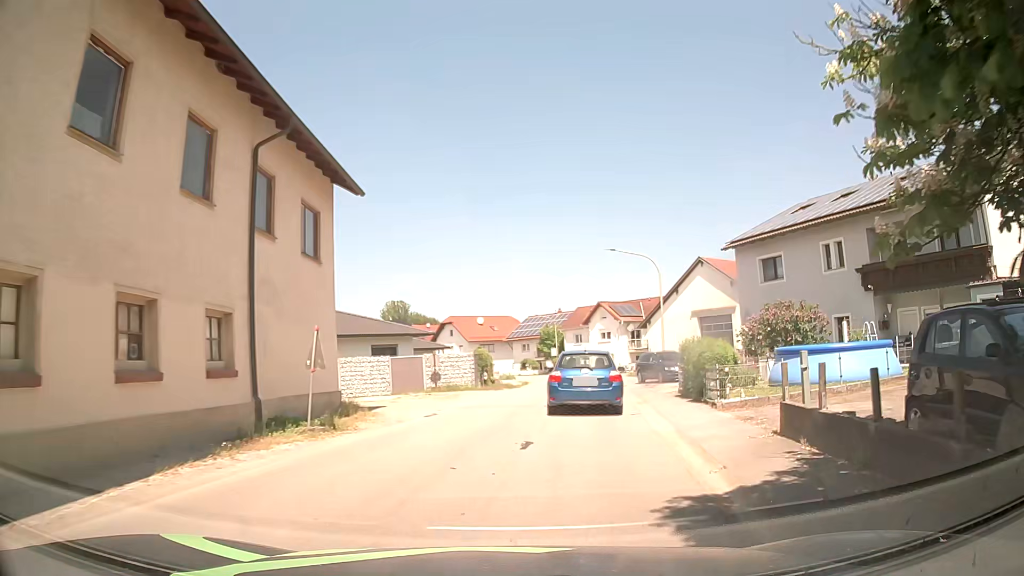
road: tertiary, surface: asphalt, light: Day
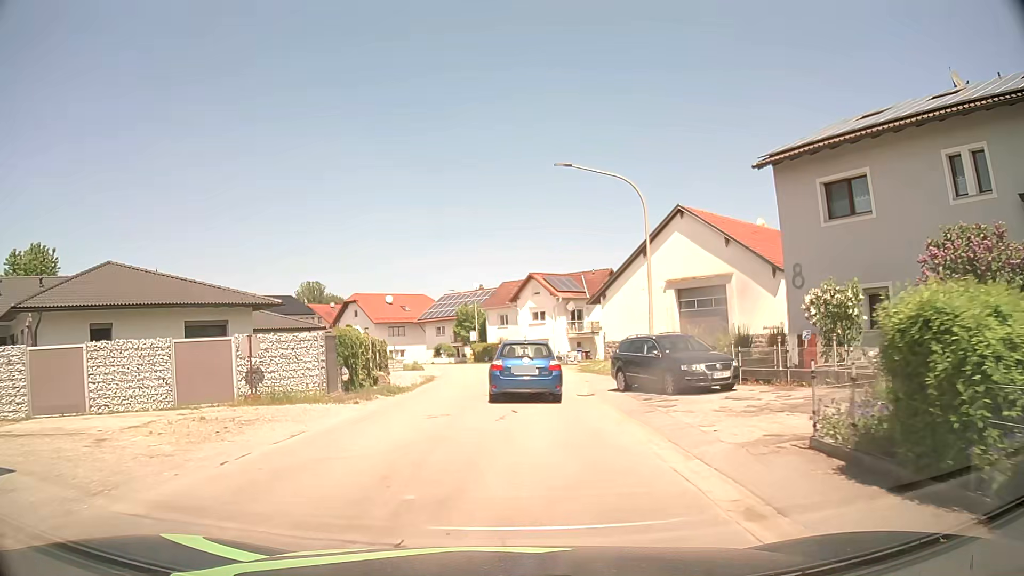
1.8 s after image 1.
(+1.4, +15.1) m; +8°
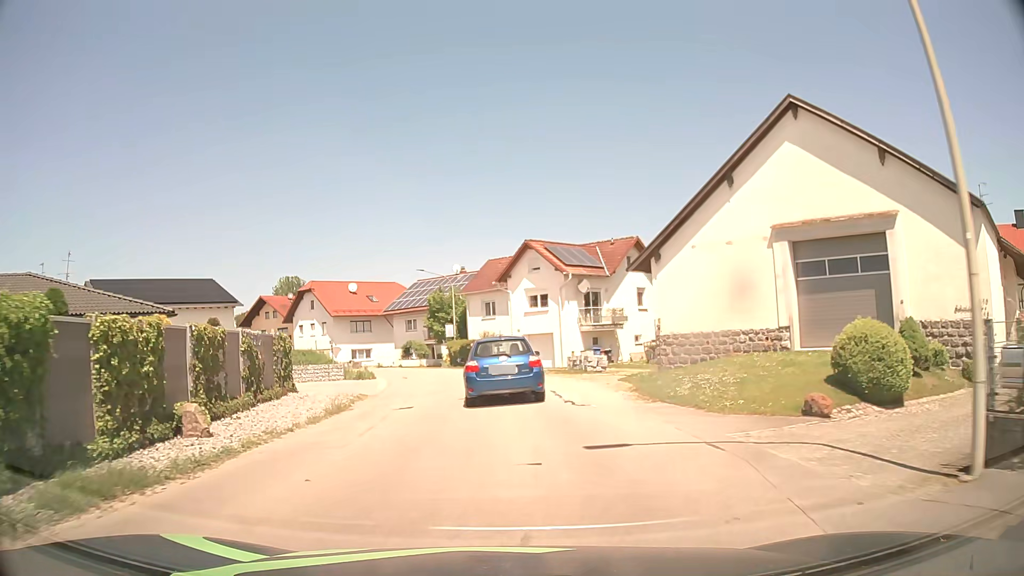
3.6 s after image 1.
(+0.2, +16.8) m; +1°
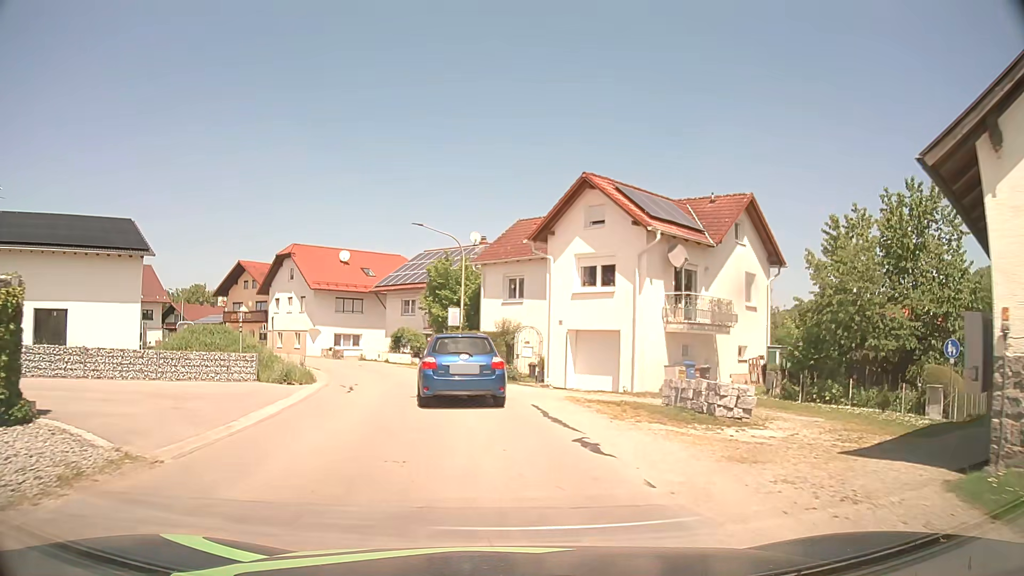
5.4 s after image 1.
(-0.5, +16.1) m; -3°
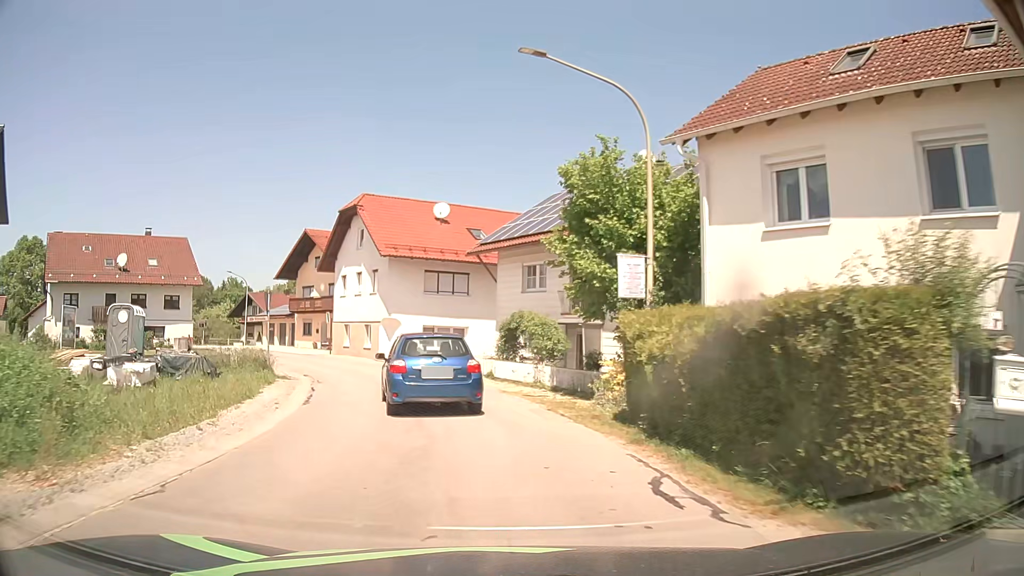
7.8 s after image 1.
(-1.8, +20.8) m; -12°
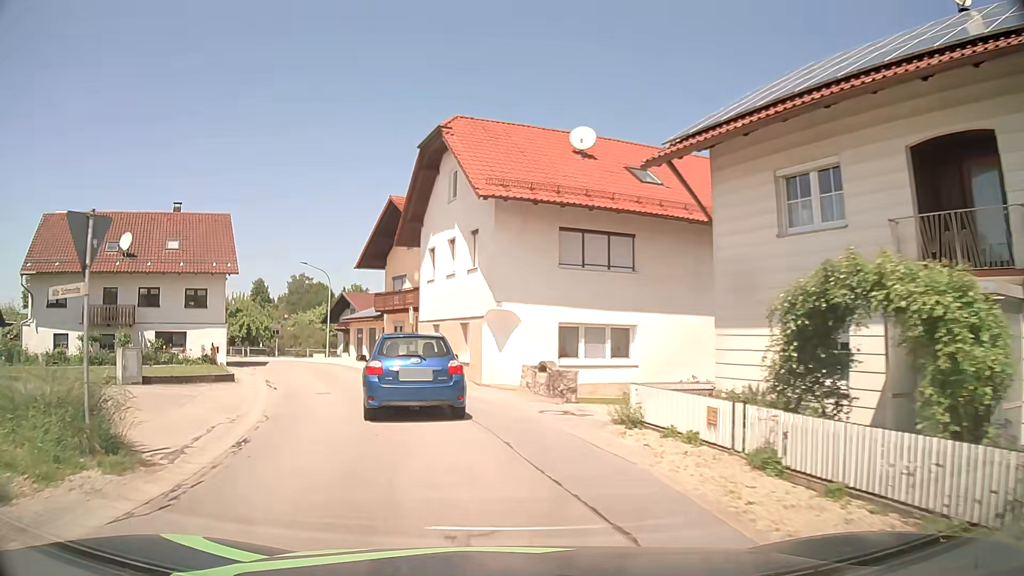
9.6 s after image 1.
(-1.4, +15.9) m; -11°
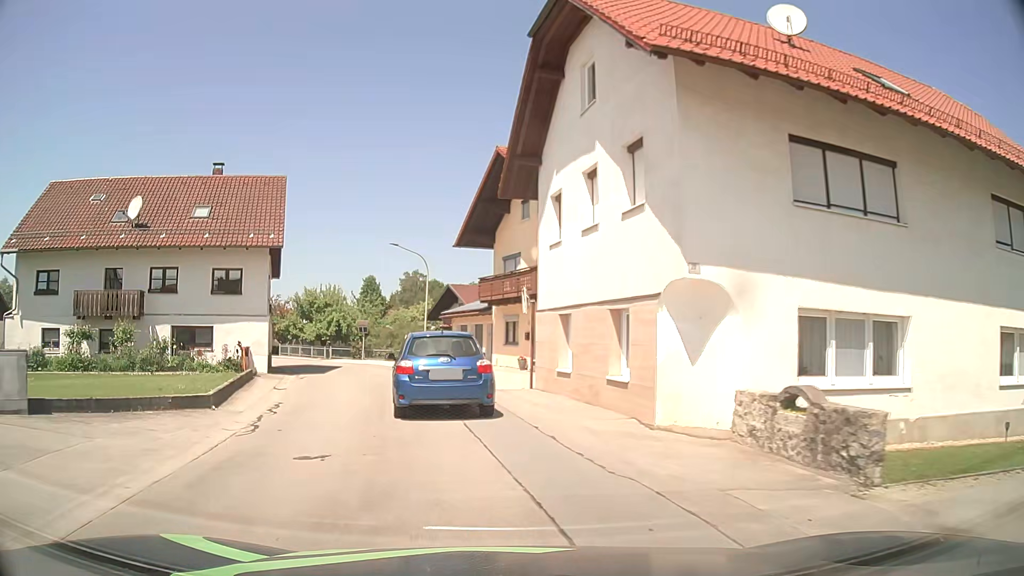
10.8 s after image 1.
(-0.9, +10.3) m; -10°
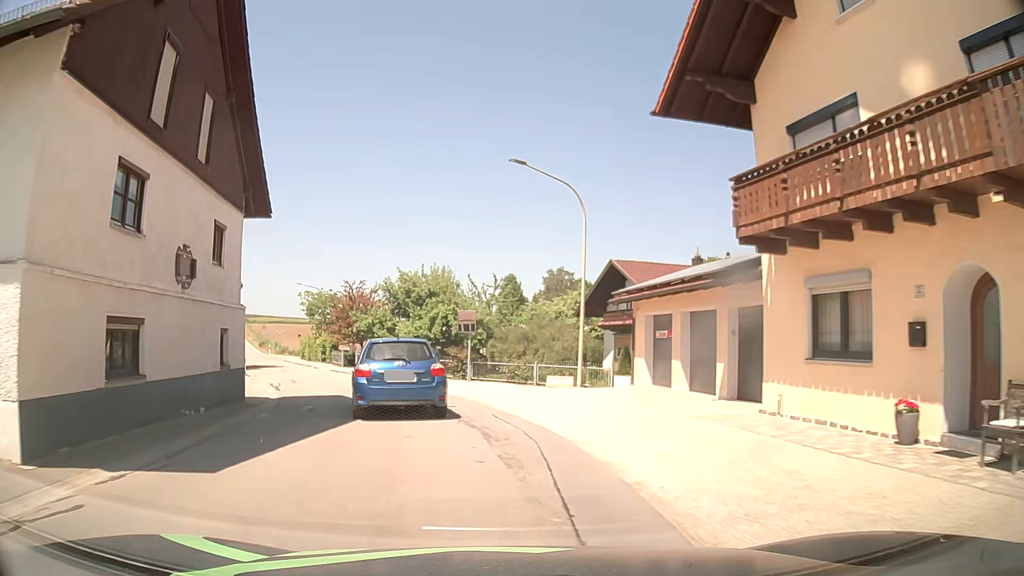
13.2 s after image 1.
(-2.6, +20.5) m; -10°
(-1, +10) (-4, +20) (-8, +29) (-12, +38) (-17, +46) (-22, +55) (-25, +64) (-20, +72) (-11, +77) (-2, +82) m
